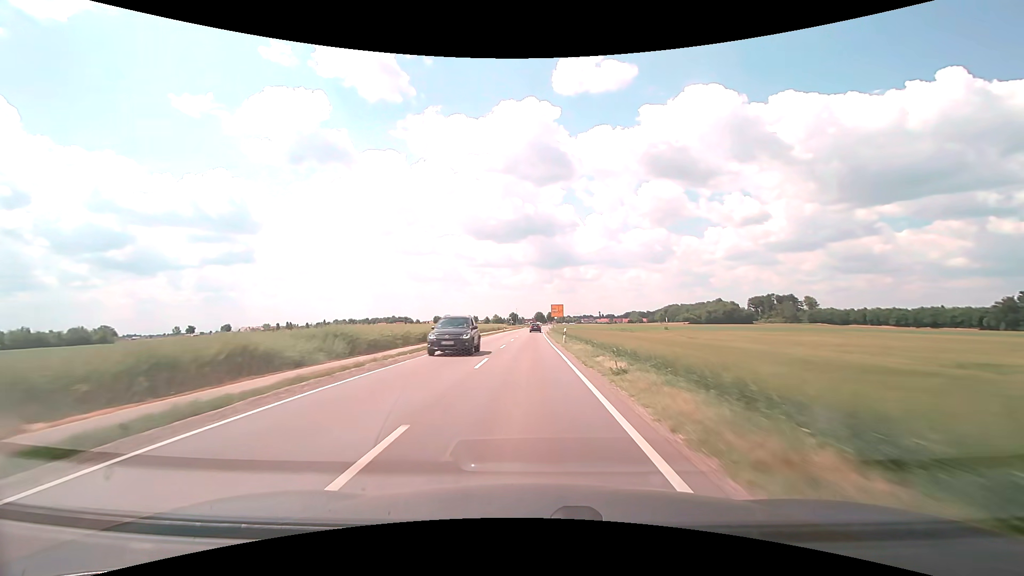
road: tertiary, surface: asphalt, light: Day
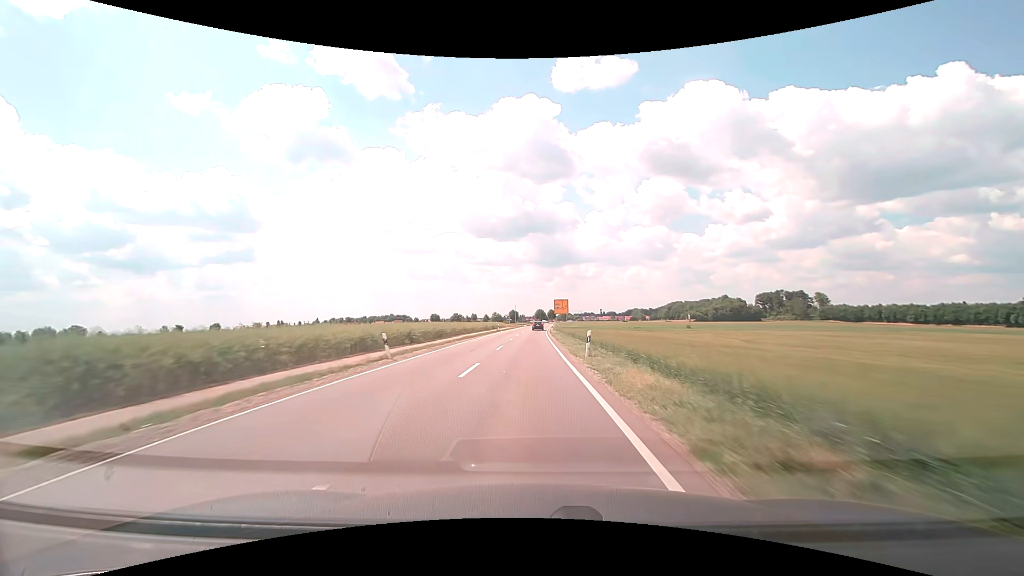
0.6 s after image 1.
(0.0, +14.5) m; 0°
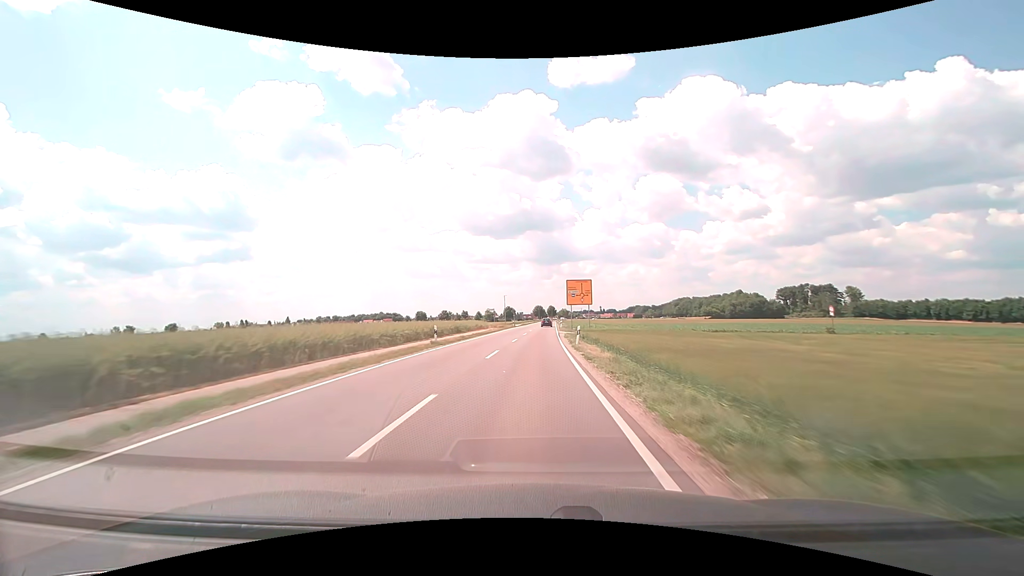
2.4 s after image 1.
(0.0, +42.5) m; 0°
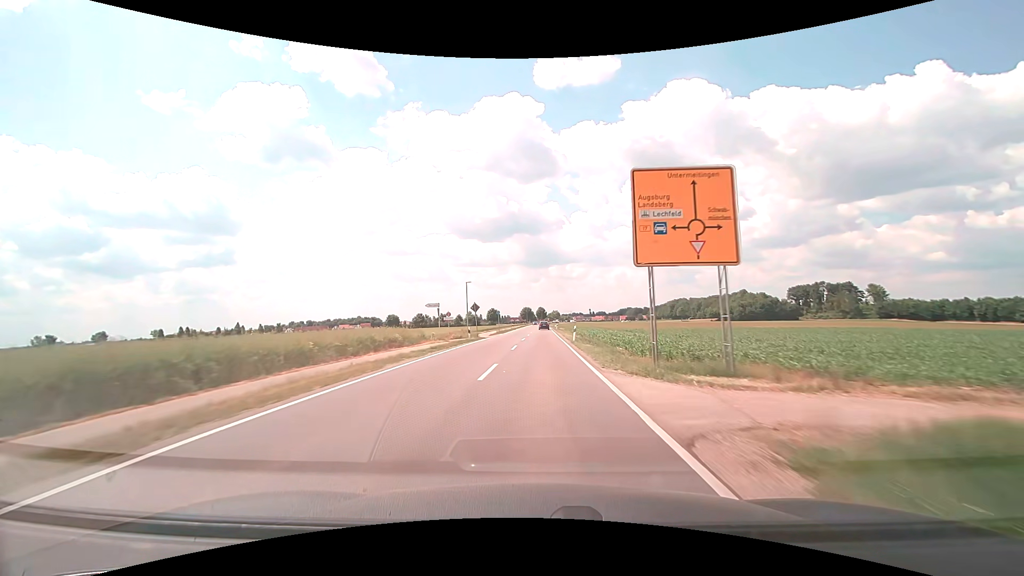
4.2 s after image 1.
(+0.4, +41.4) m; +1°
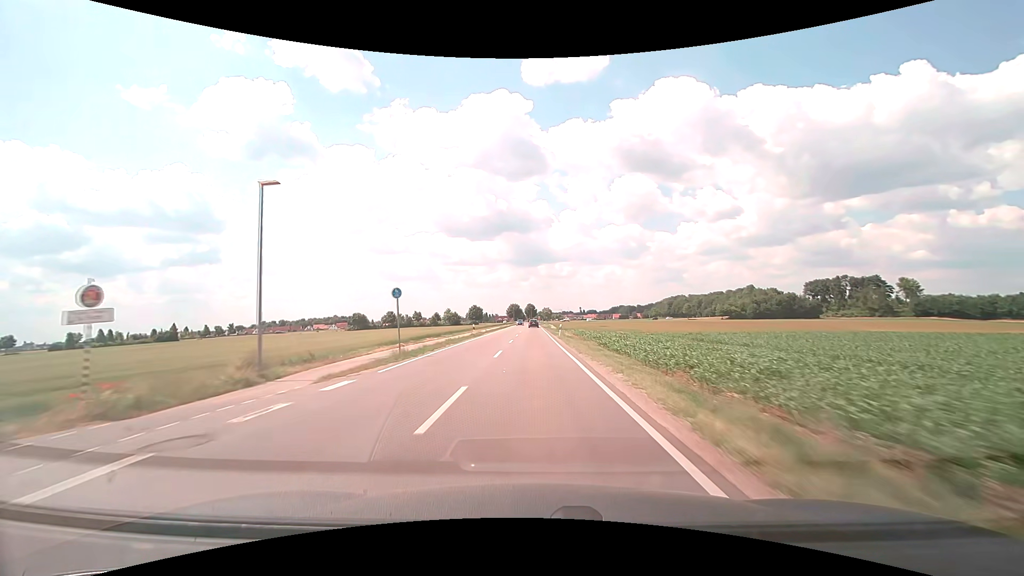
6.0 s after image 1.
(+0.5, +41.1) m; +1°
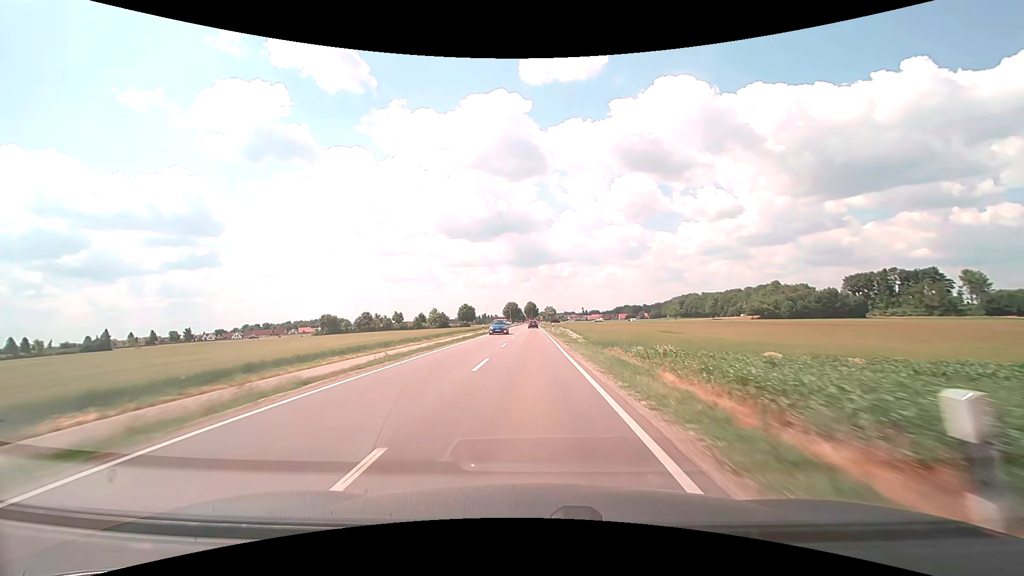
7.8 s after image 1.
(0.0, +40.6) m; 0°
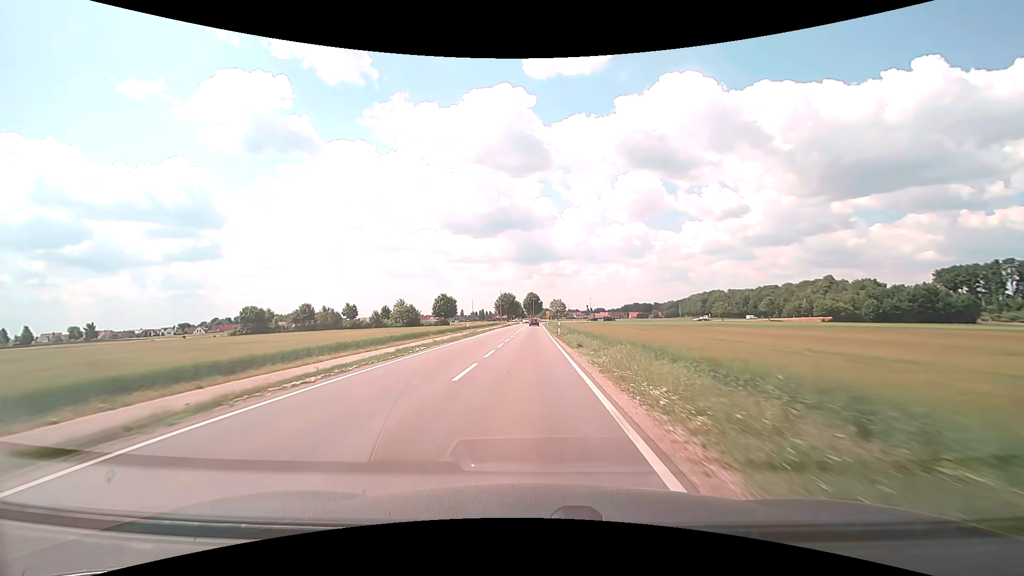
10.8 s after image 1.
(-0.1, +62.0) m; 0°
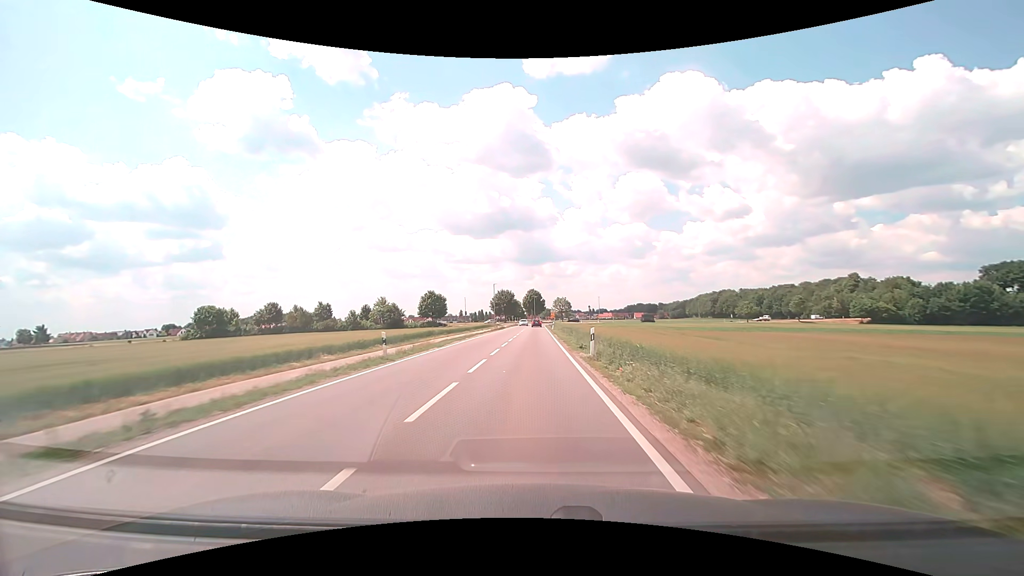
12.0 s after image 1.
(-0.1, +22.3) m; 0°
(0, +10) (0, +20) (0, +30) (0, +40) (0, +50) (0, +60) (0, +70) (0, +80) (0, +90) (0, +100) m
